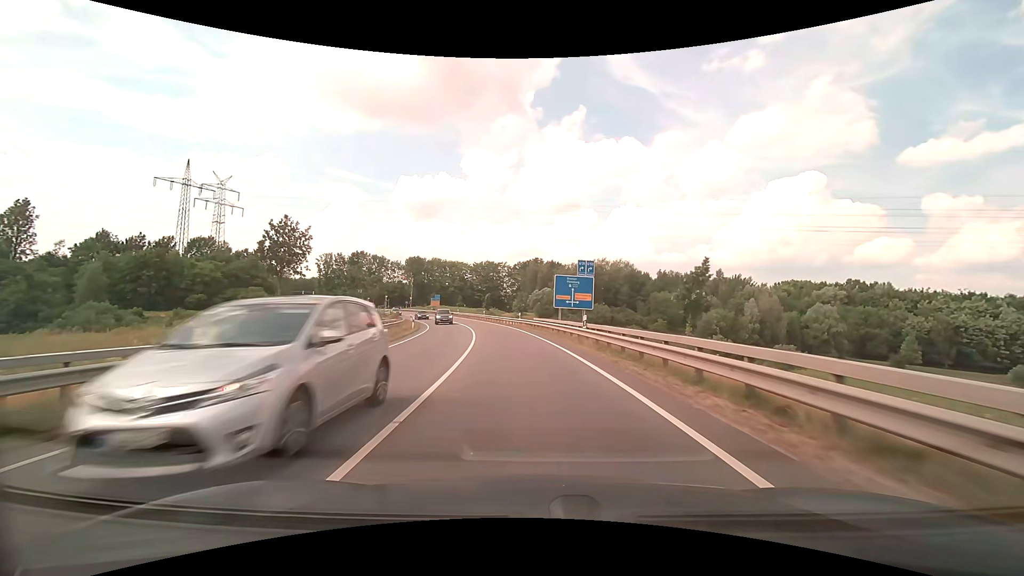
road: primary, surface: asphalt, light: Day
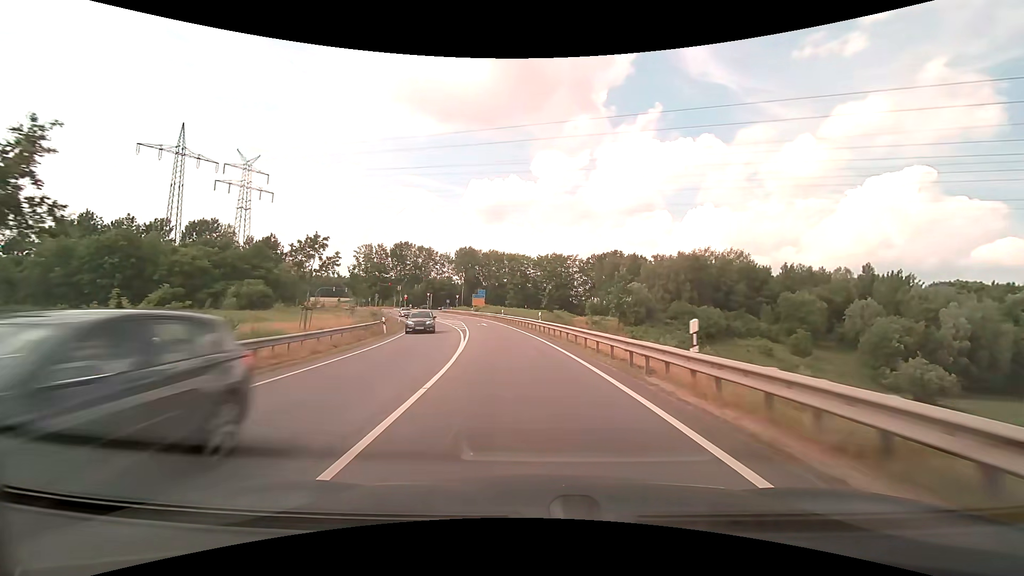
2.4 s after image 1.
(-2.5, +36.4) m; -8°
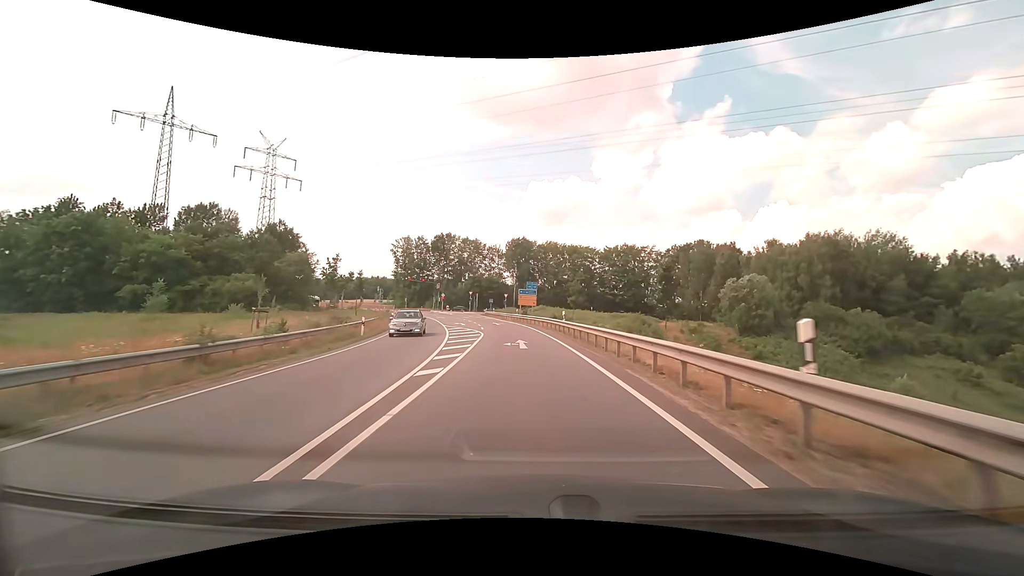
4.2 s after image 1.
(-1.6, +27.0) m; -7°
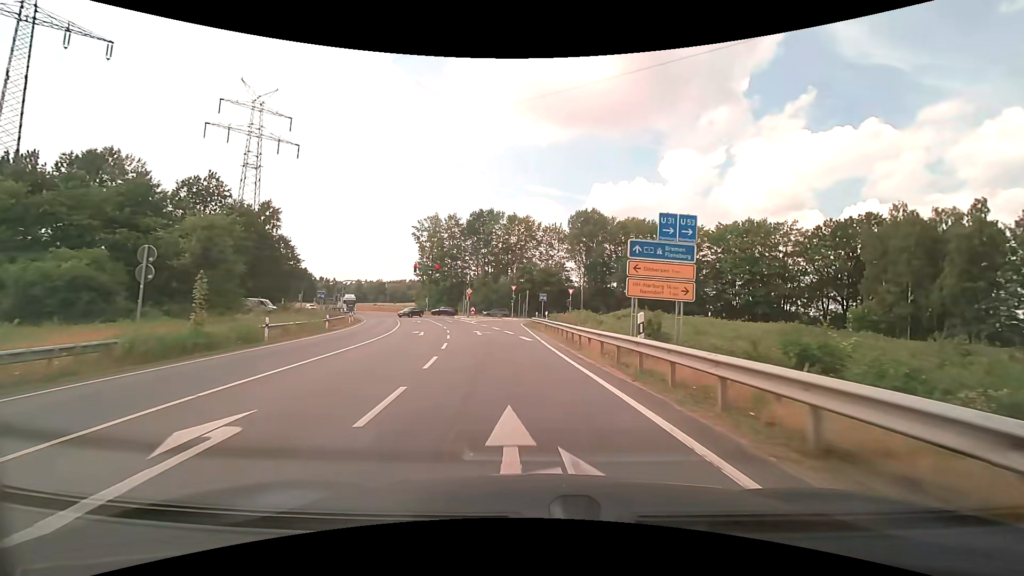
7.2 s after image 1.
(-2.4, +41.7) m; -7°
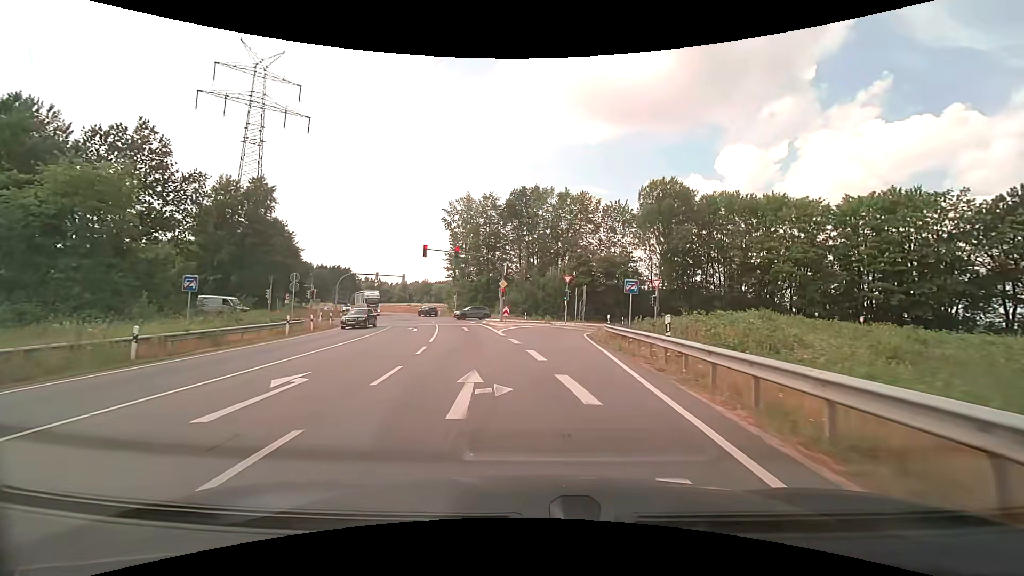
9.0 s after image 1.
(-1.1, +21.0) m; -6°
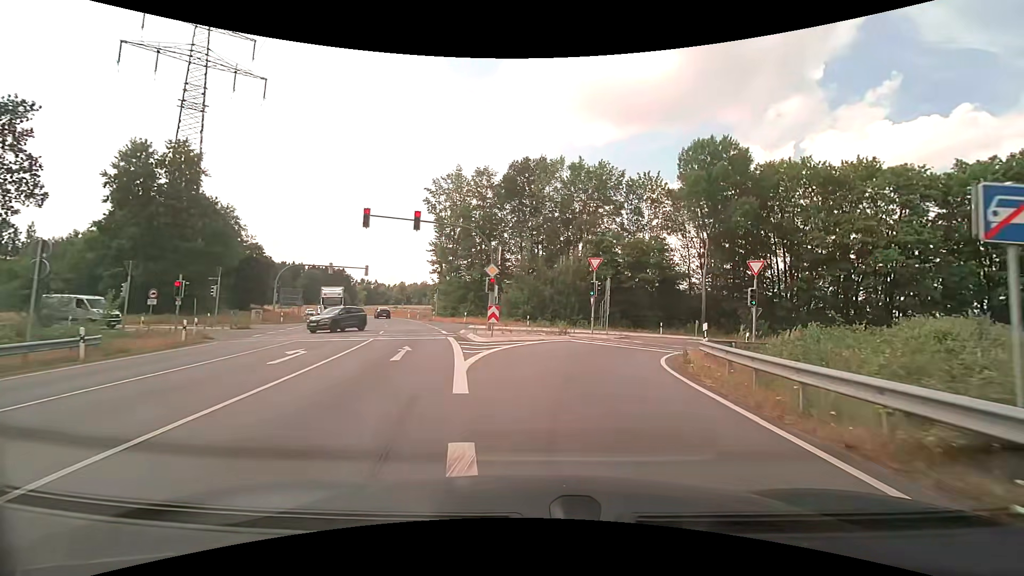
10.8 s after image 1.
(-0.3, +17.4) m; -1°
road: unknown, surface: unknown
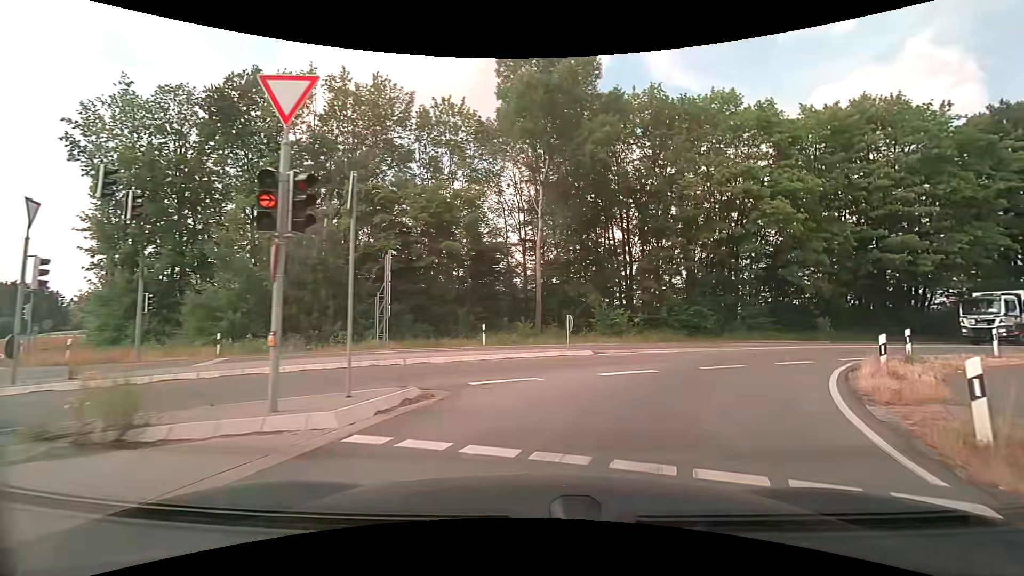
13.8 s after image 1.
(+3.4, +22.5) m; +23°
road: primary_link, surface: asphalt
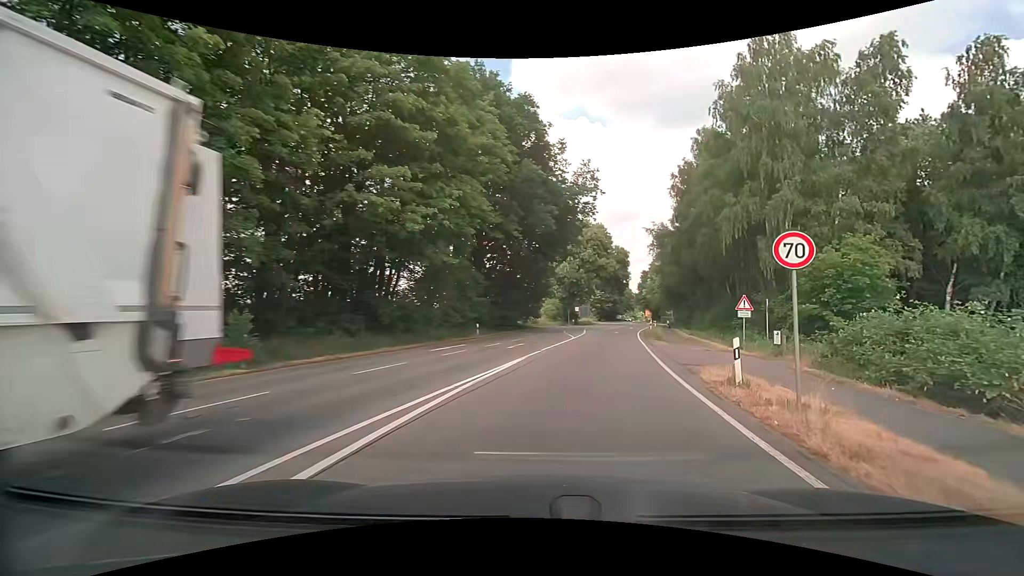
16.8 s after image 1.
(+11.6, +22.0) m; +56°
(+1, +10) (+2, +20) (+4, +30) (+6, +39) (+8, +49) (+11, +59) (+13, +69) (+16, +78) (+18, +88) (+21, +98) m
